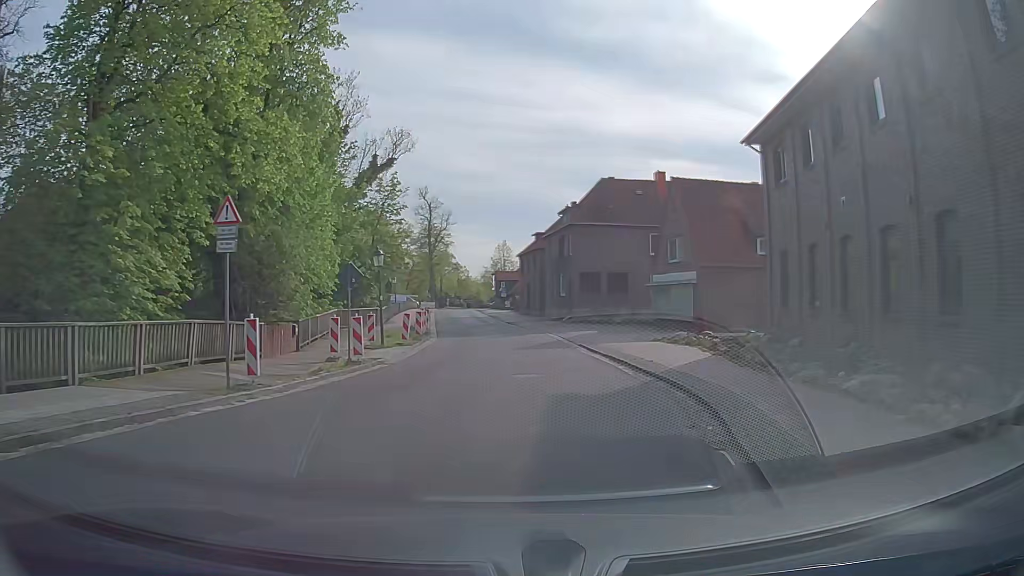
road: secondary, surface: asphalt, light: Day
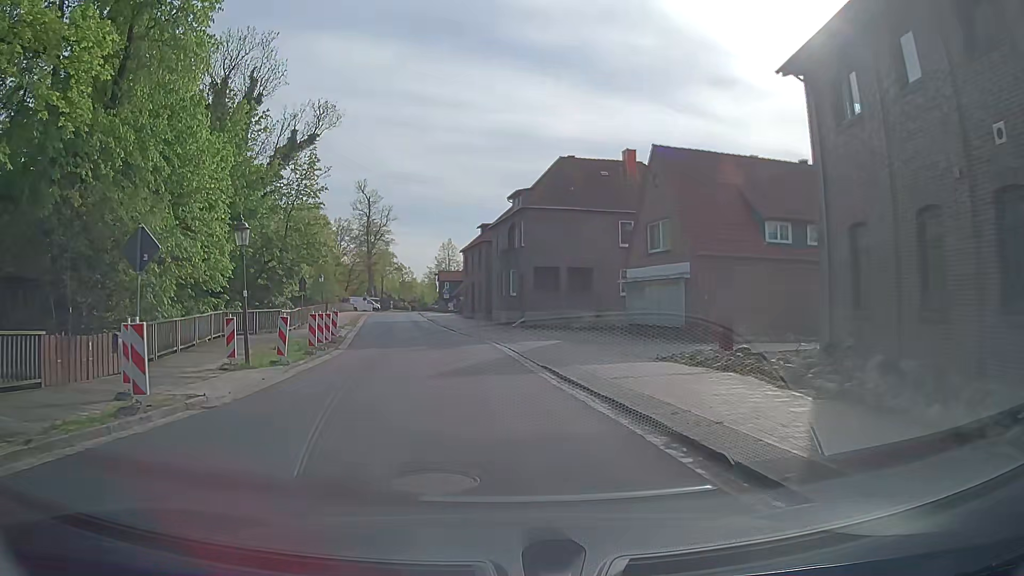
(+0.7, +9.0) m; +6°
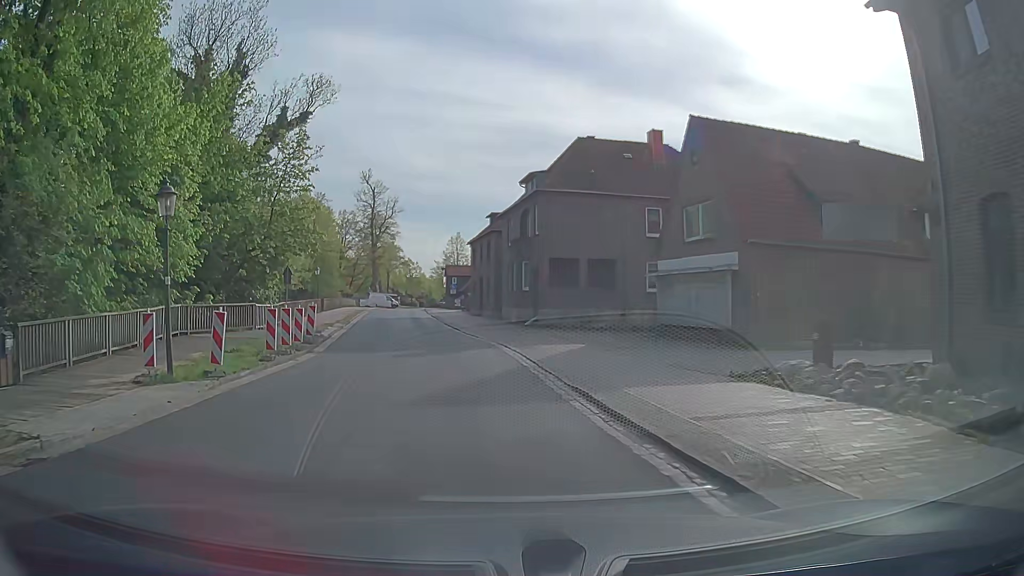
(0.0, +4.9) m; 0°
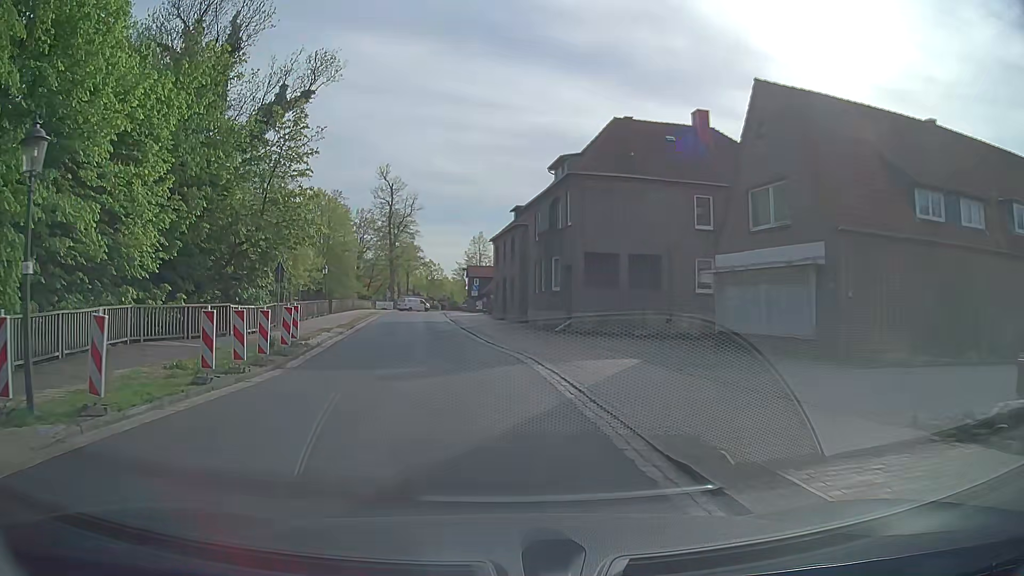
(-0.1, +5.2) m; -1°
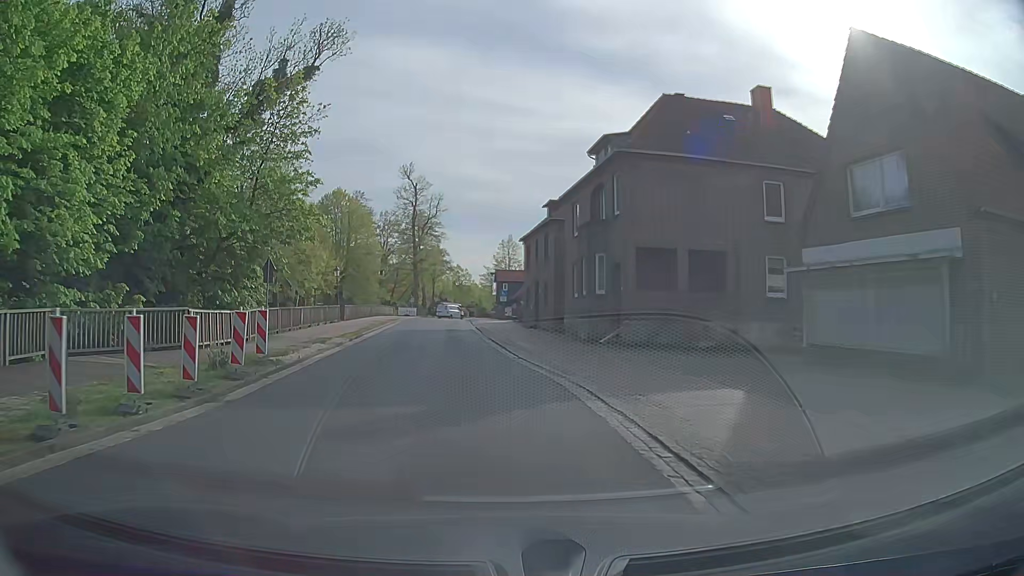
(-0.1, +5.5) m; -2°
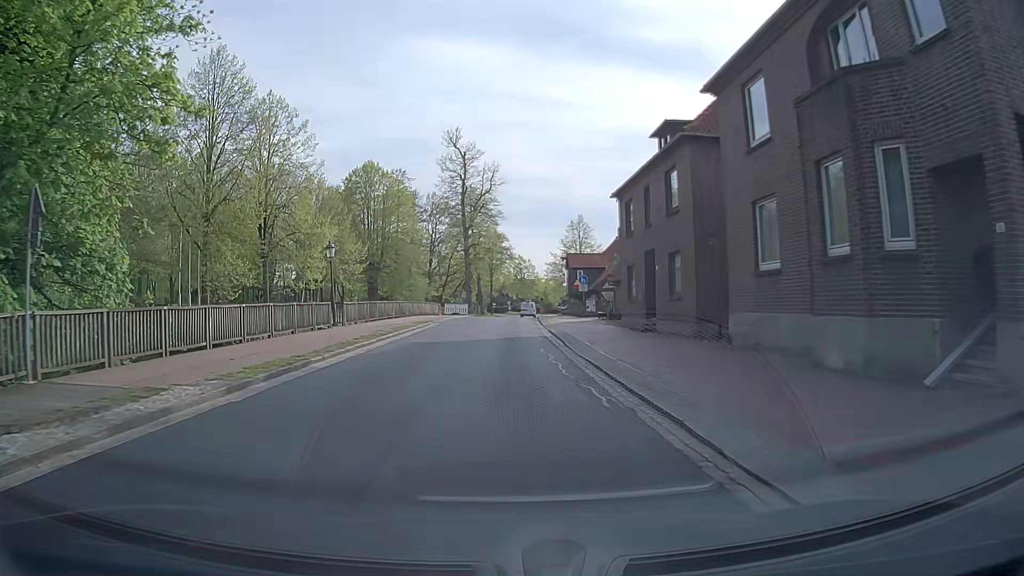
(-1.2, +17.7) m; -6°
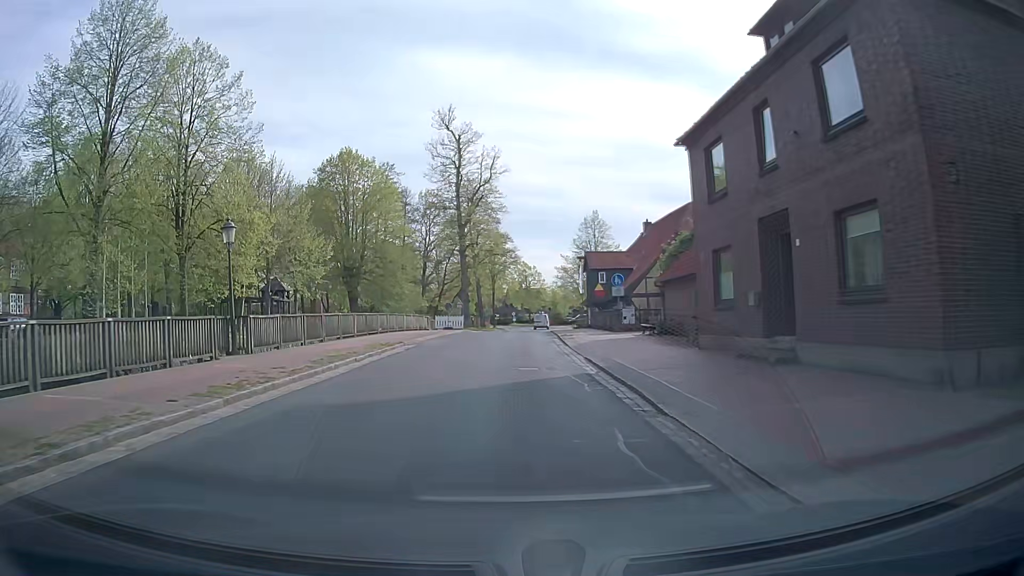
(-0.2, +12.6) m; -1°
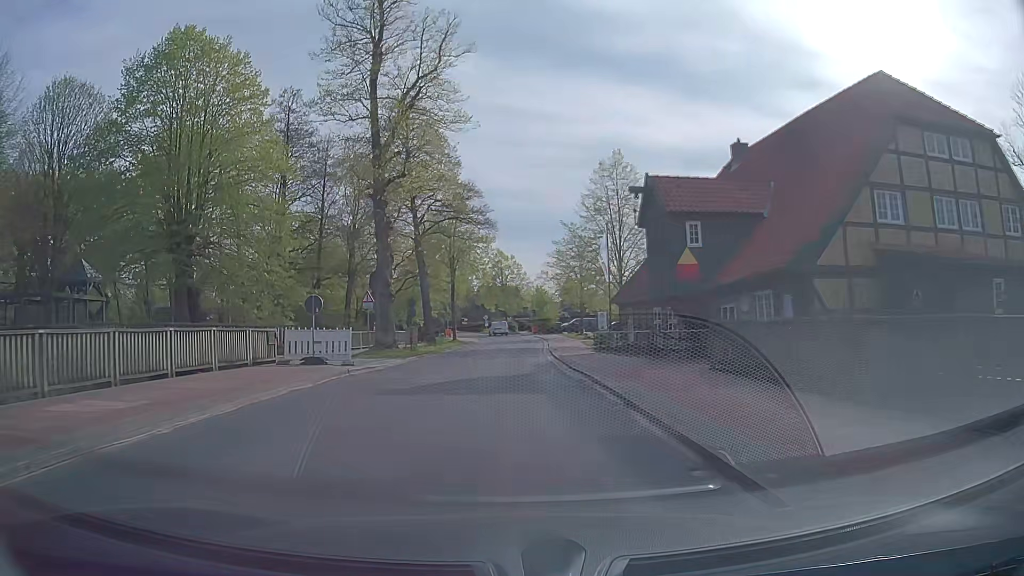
(+0.7, +31.4) m; +3°
(0, +10) (0, +20) (0, +30) (0, +40) (+1, +50) (+1, +60) (+1, +70) (+1, +80) (-1, +90) (-3, +100) m
